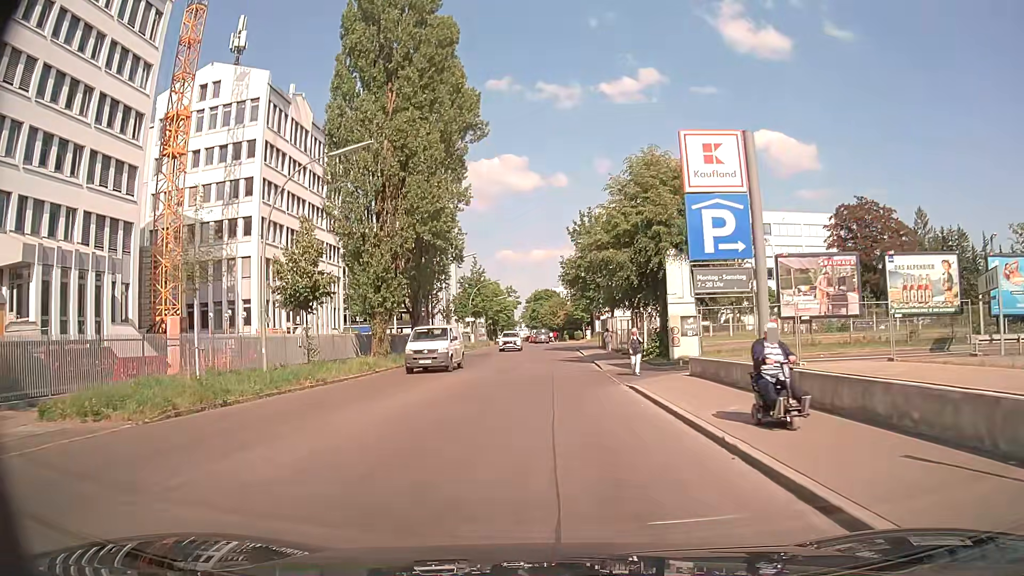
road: residential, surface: asphalt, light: Day
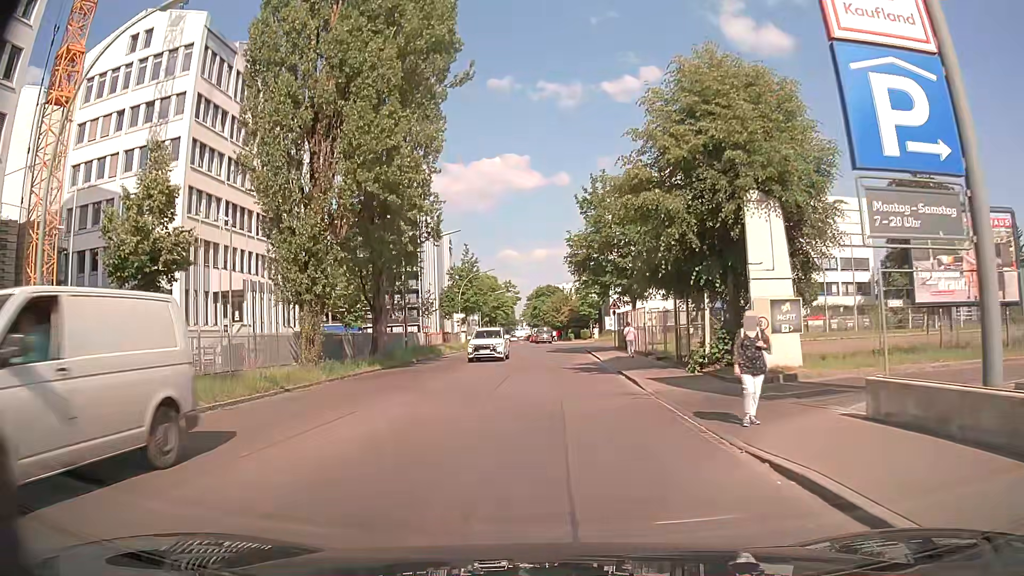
(-0.1, +11.5) m; -1°
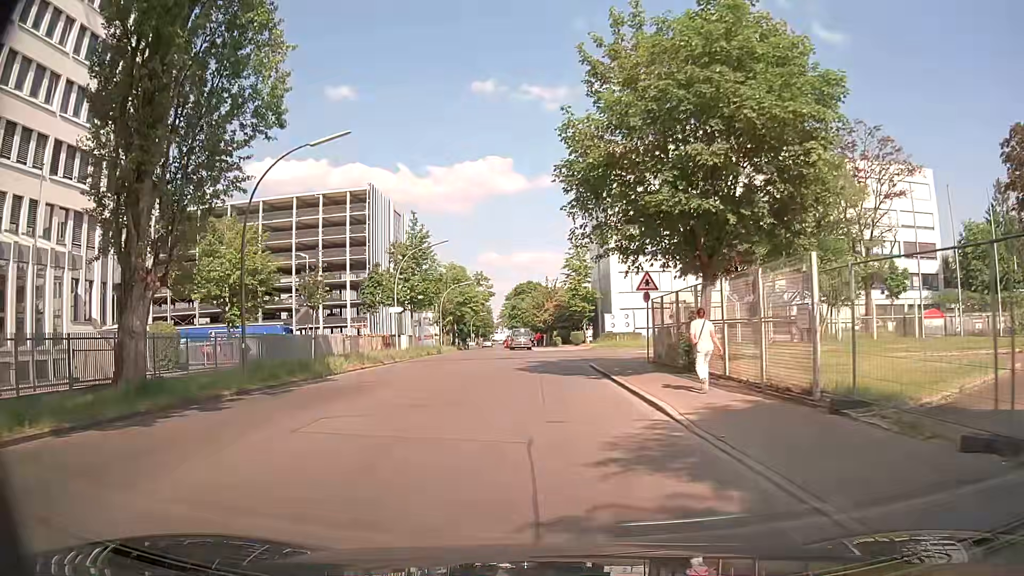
(+0.4, +21.8) m; +1°
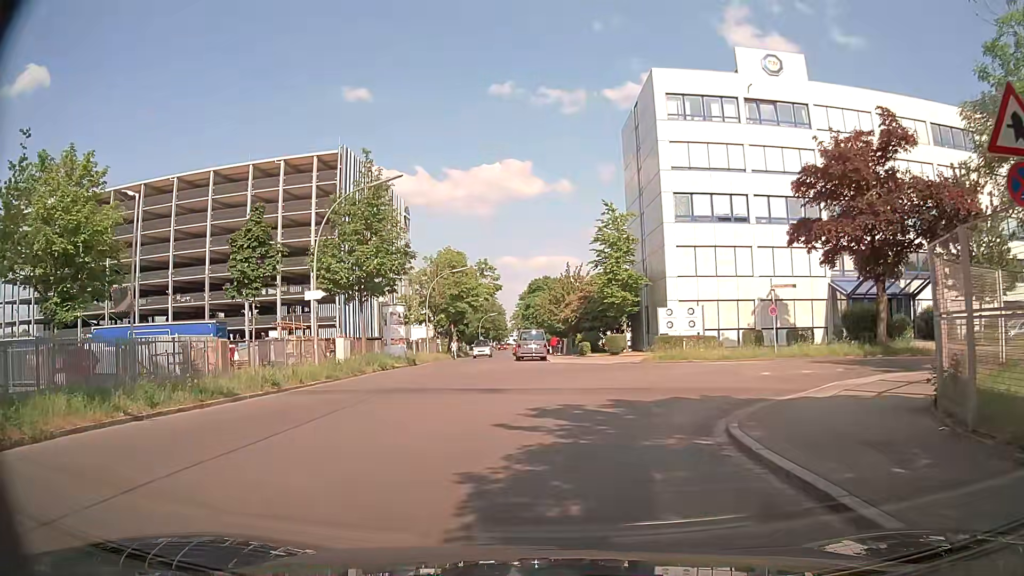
(-0.2, +19.4) m; +1°
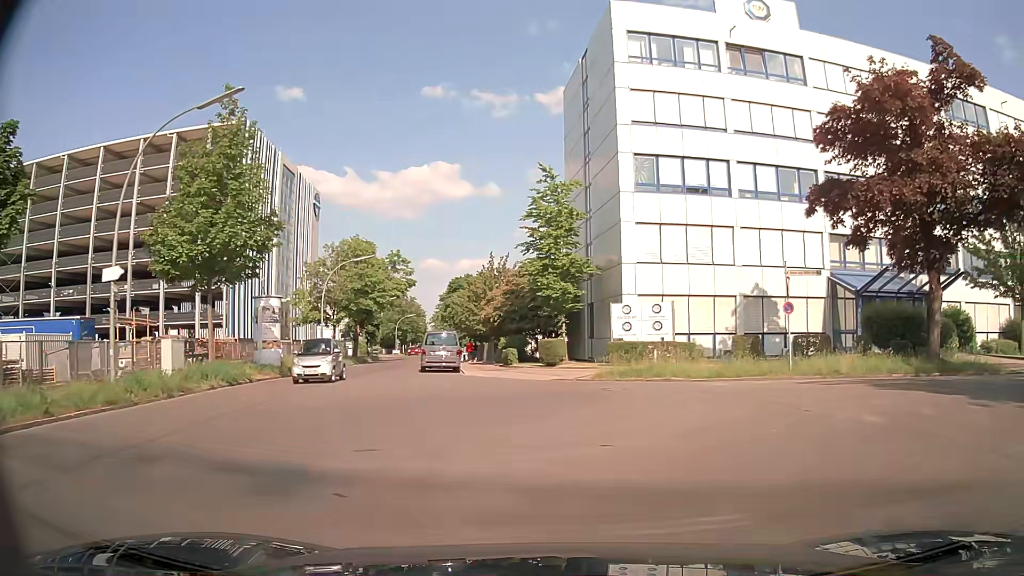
(-0.2, +10.0) m; +3°
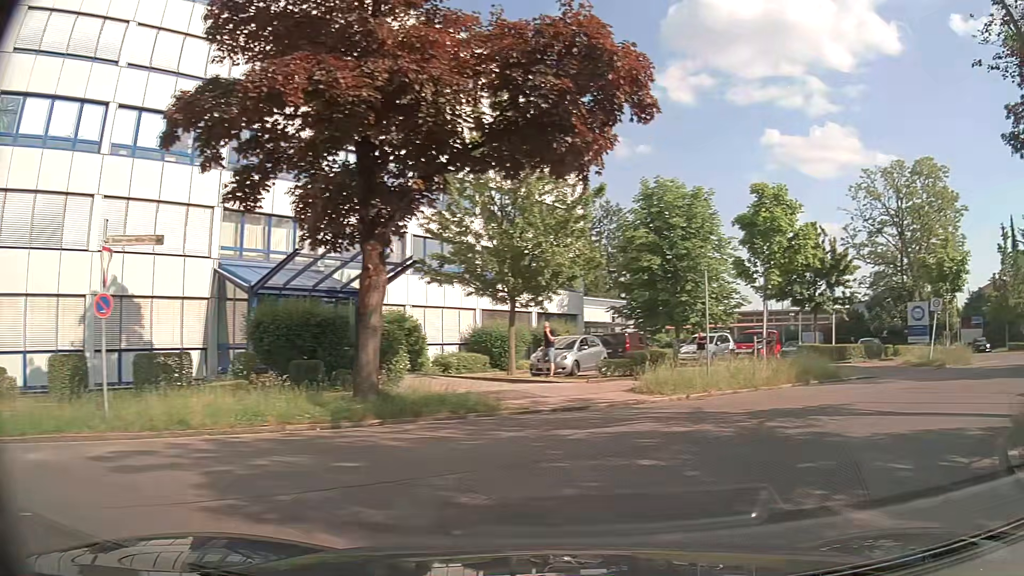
(+4.1, +9.3) m; +49°
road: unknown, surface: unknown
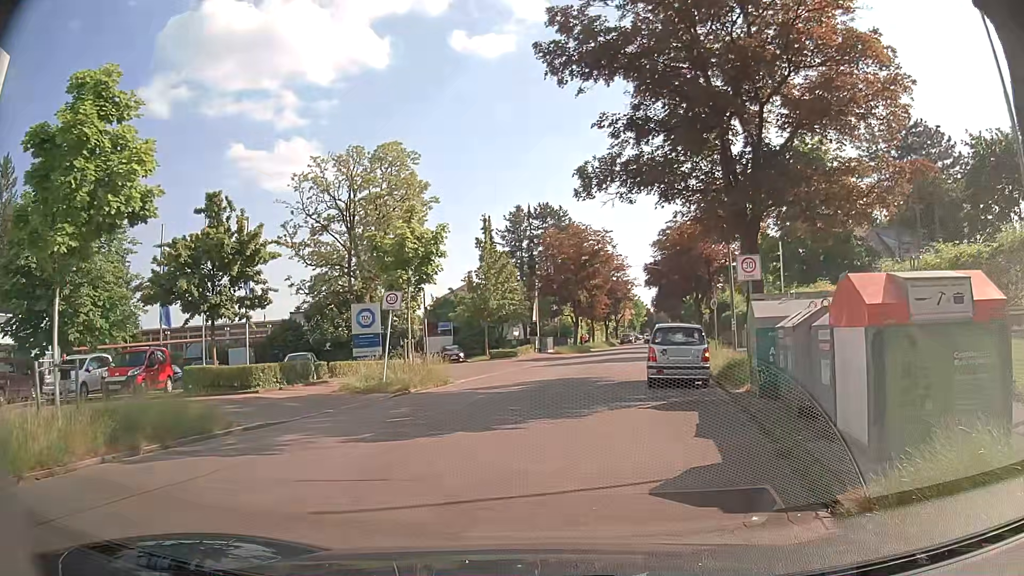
(+4.3, +9.0) m; +50°
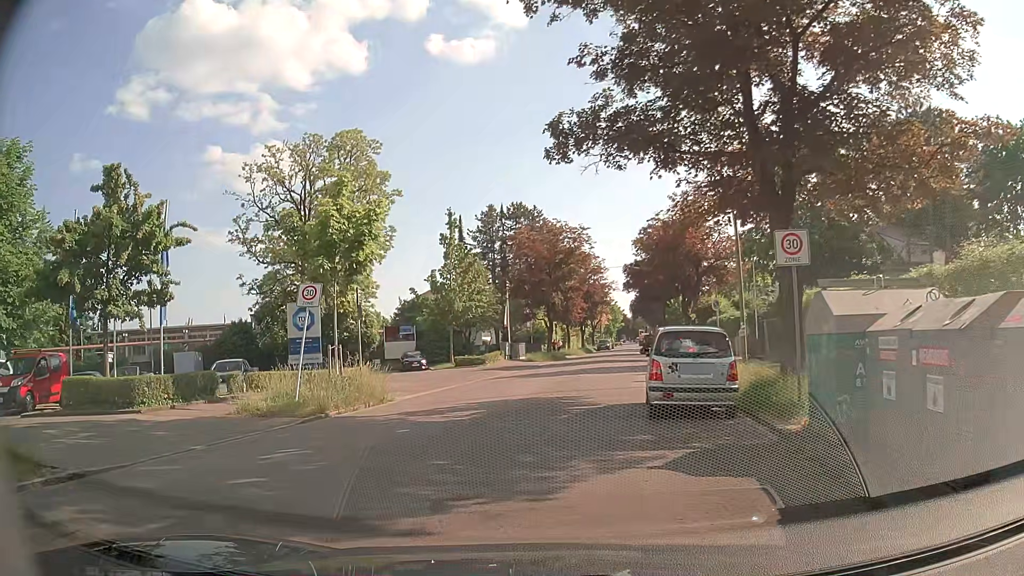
(0.0, +4.9) m; 0°
